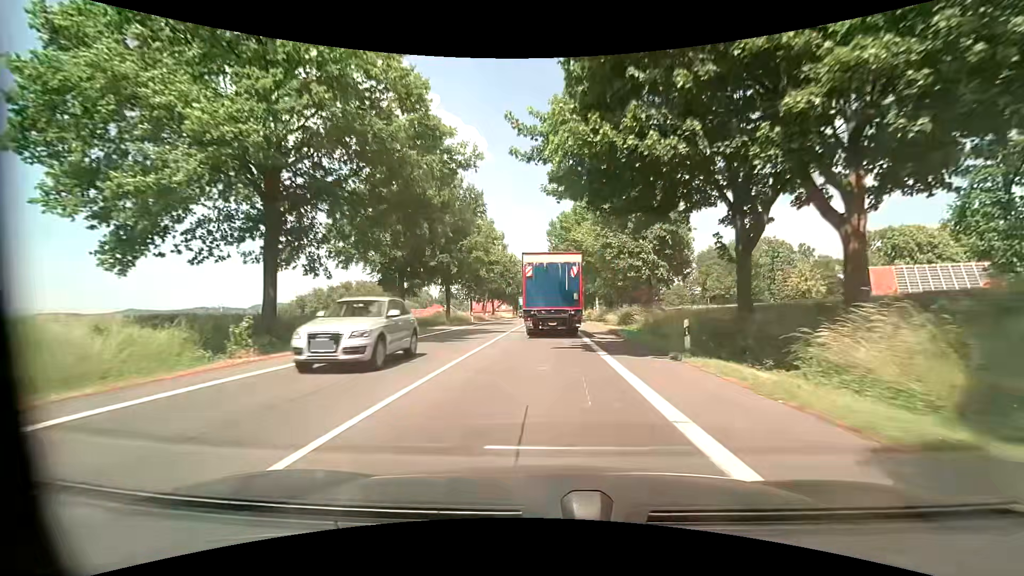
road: primary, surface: asphalt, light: Day
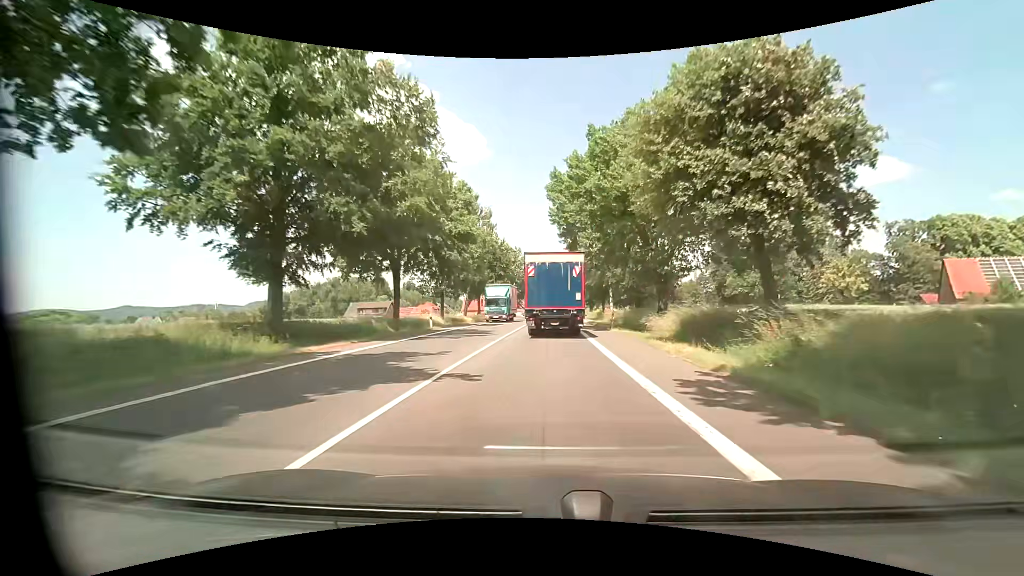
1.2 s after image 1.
(0.0, +18.8) m; 0°
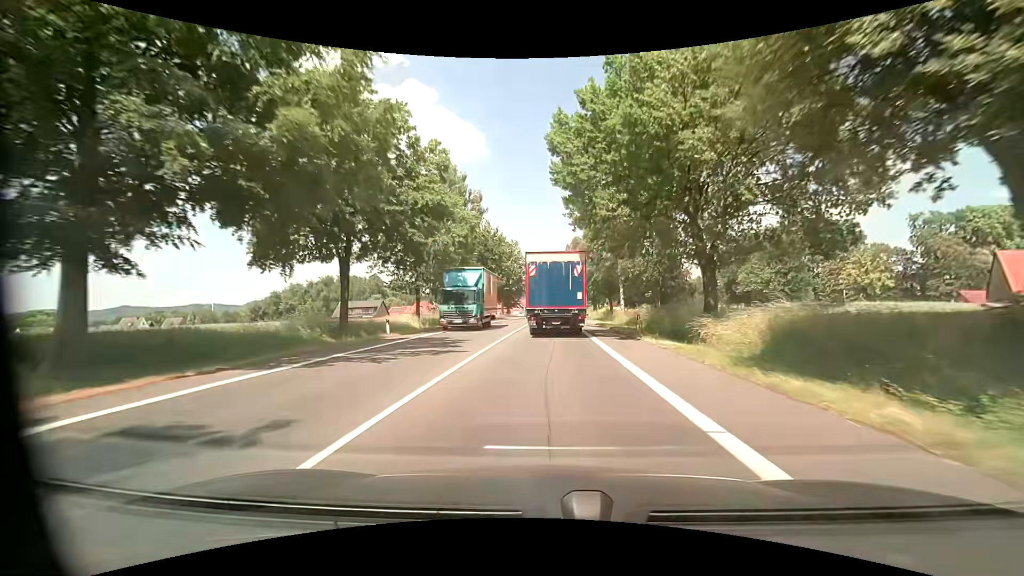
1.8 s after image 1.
(0.0, +9.4) m; 0°
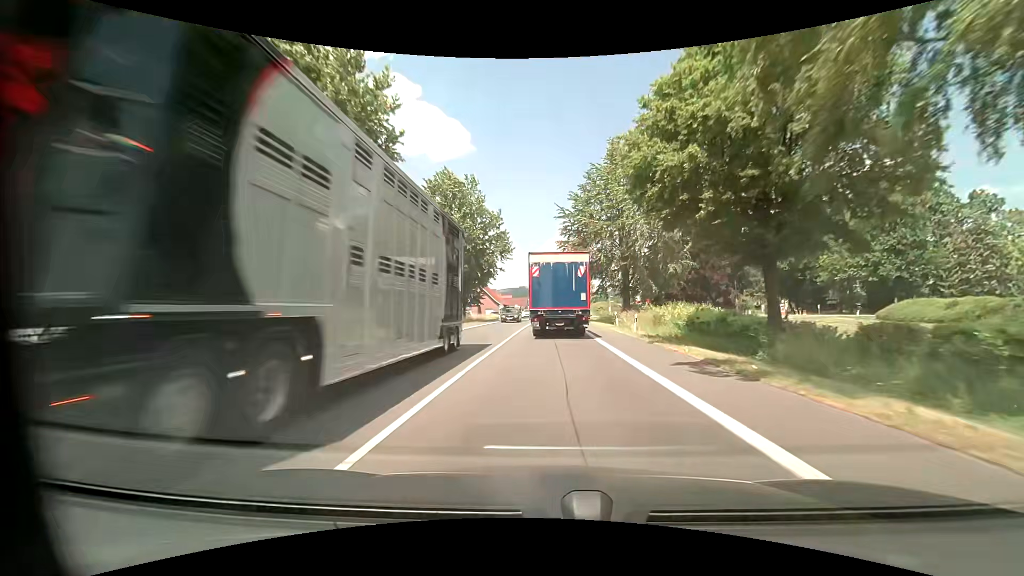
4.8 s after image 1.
(+0.3, +47.2) m; +1°
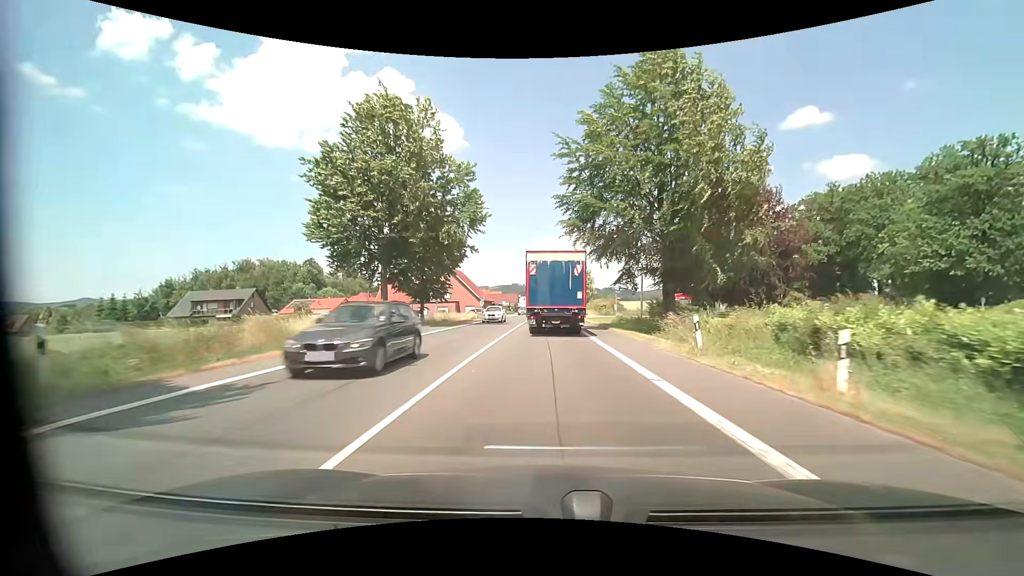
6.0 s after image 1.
(+0.1, +18.7) m; 0°
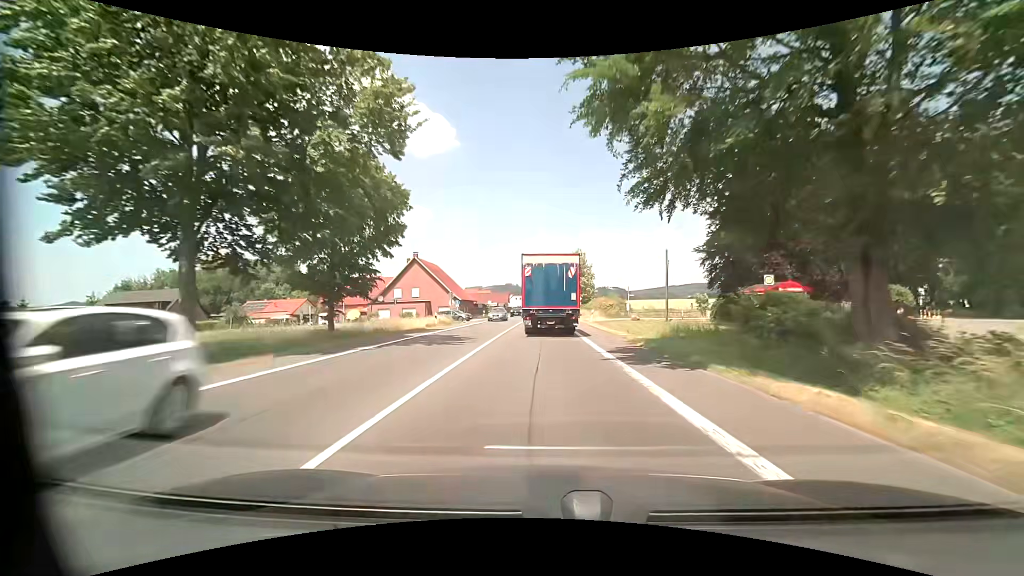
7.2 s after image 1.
(+0.2, +18.4) m; +1°
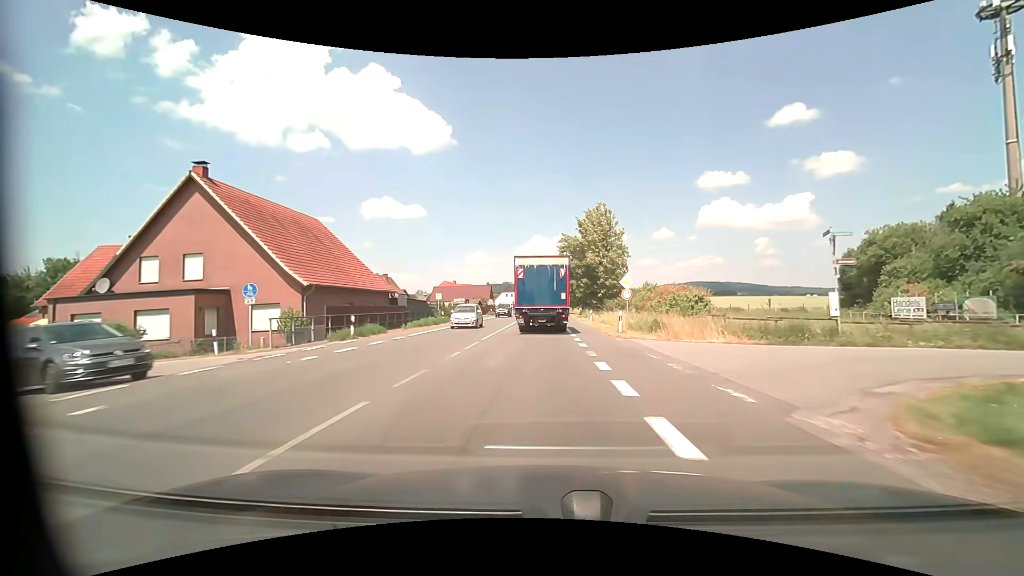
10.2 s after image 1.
(+0.3, +46.9) m; 0°
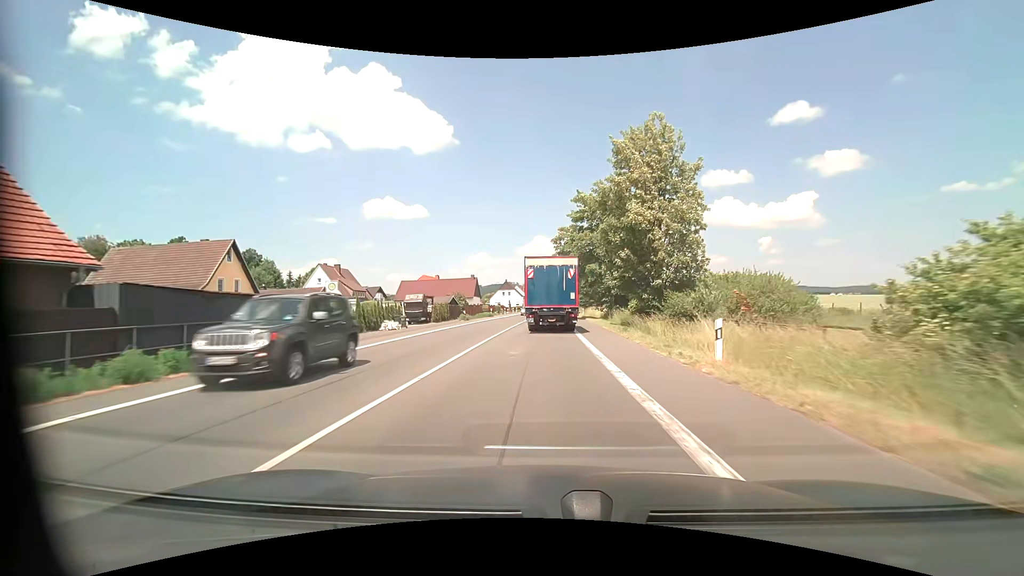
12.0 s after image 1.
(-0.1, +28.7) m; 0°
(0, +10) (0, +20) (0, +30) (0, +40) (0, +50) (0, +60) (0, +70) (+1, +80) (+1, +90) (+2, +100) m
